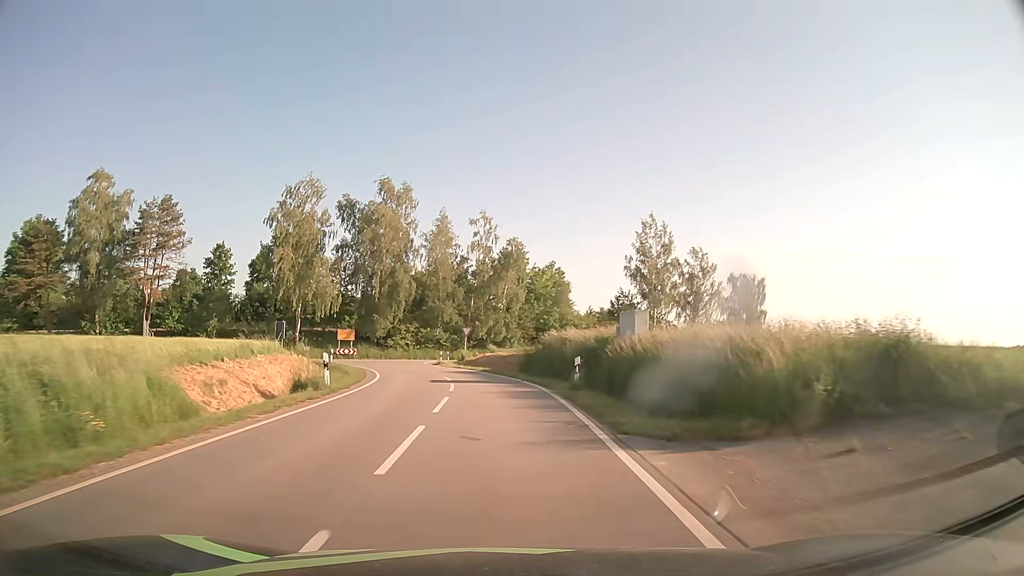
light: Day
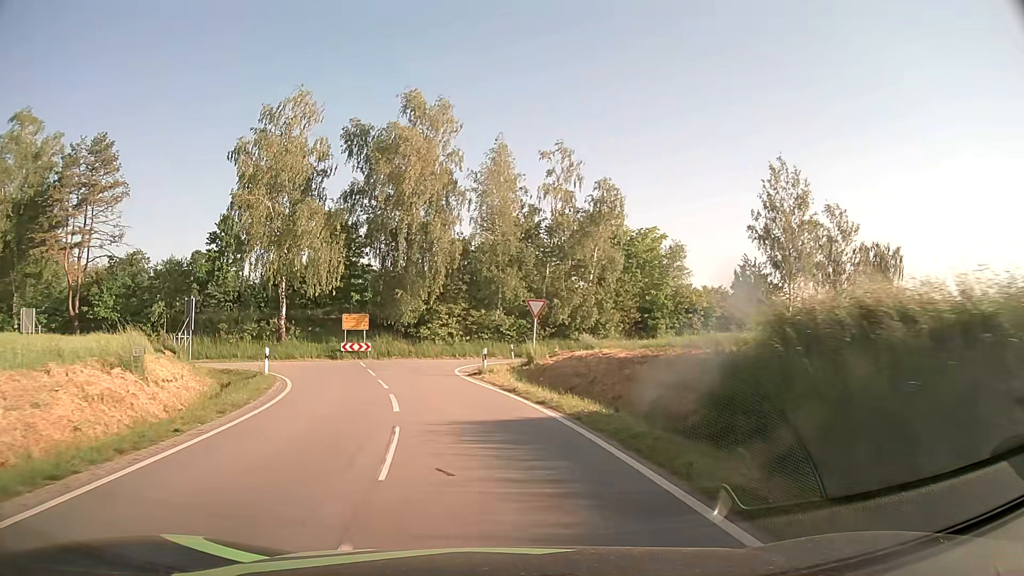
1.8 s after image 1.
(-0.7, +24.1) m; -6°
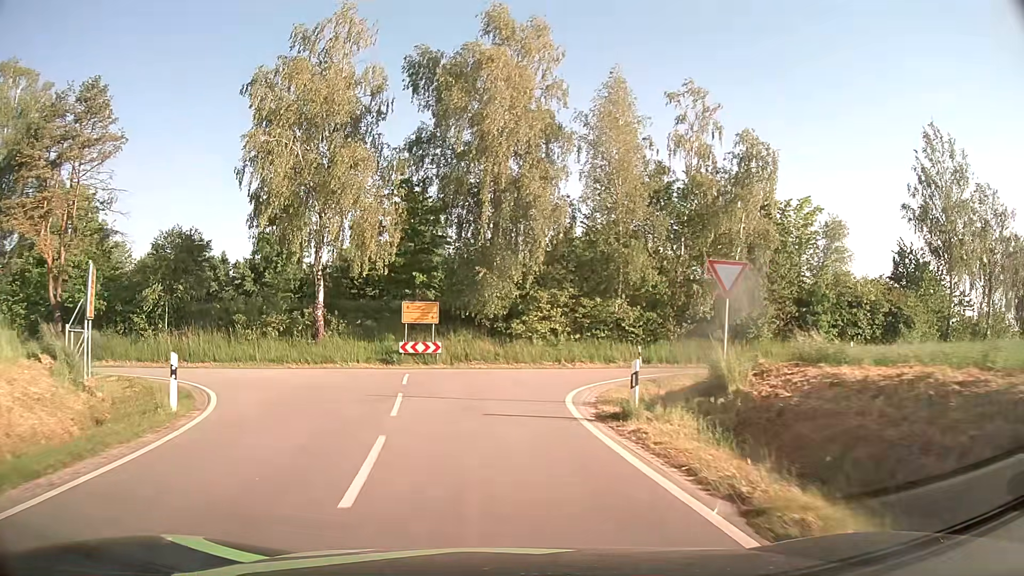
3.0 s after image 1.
(-1.0, +12.9) m; -9°
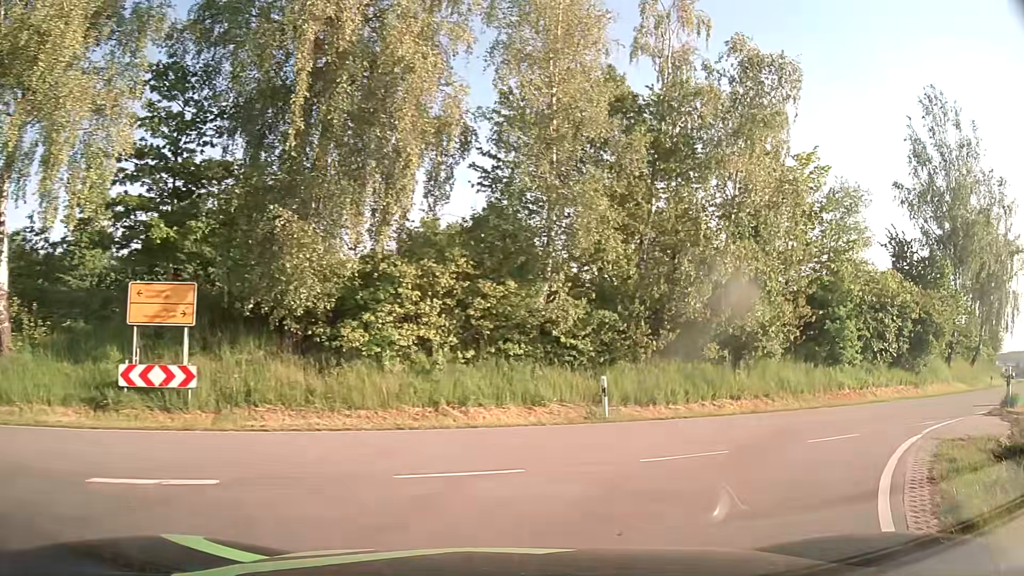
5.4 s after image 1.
(+0.1, +16.7) m; +11°
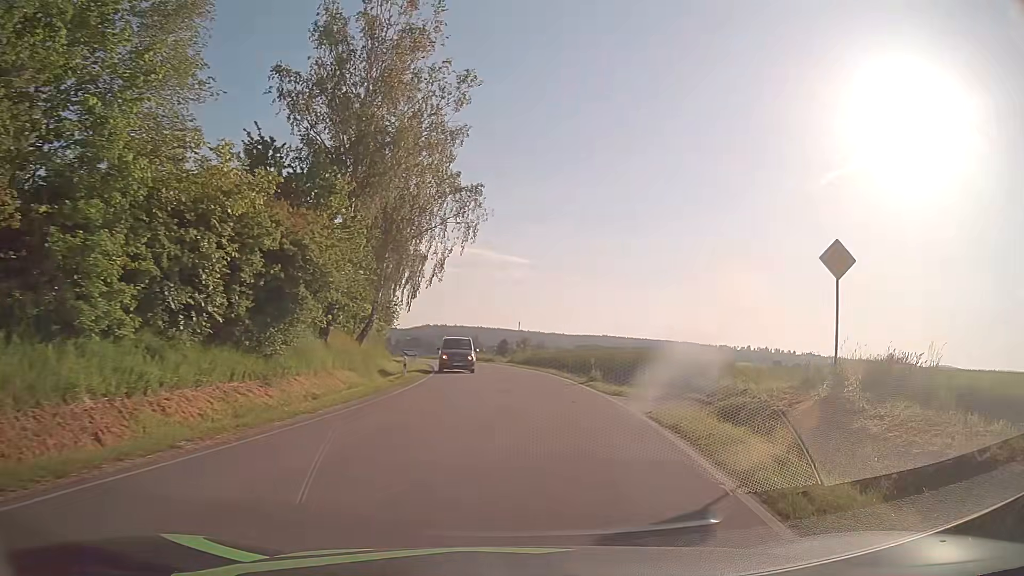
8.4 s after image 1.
(+8.3, +14.9) m; +55°
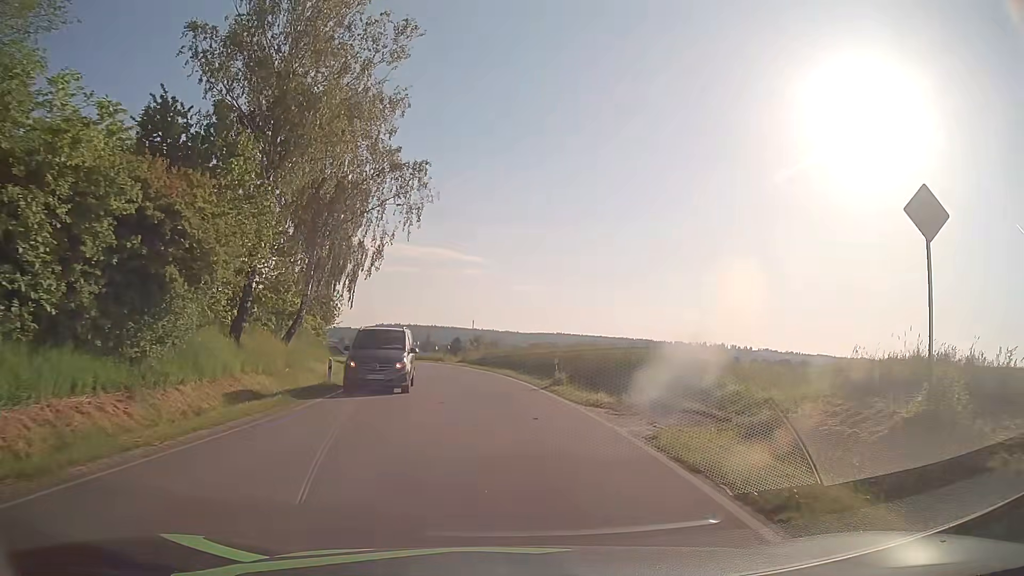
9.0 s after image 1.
(+0.3, +4.9) m; +5°
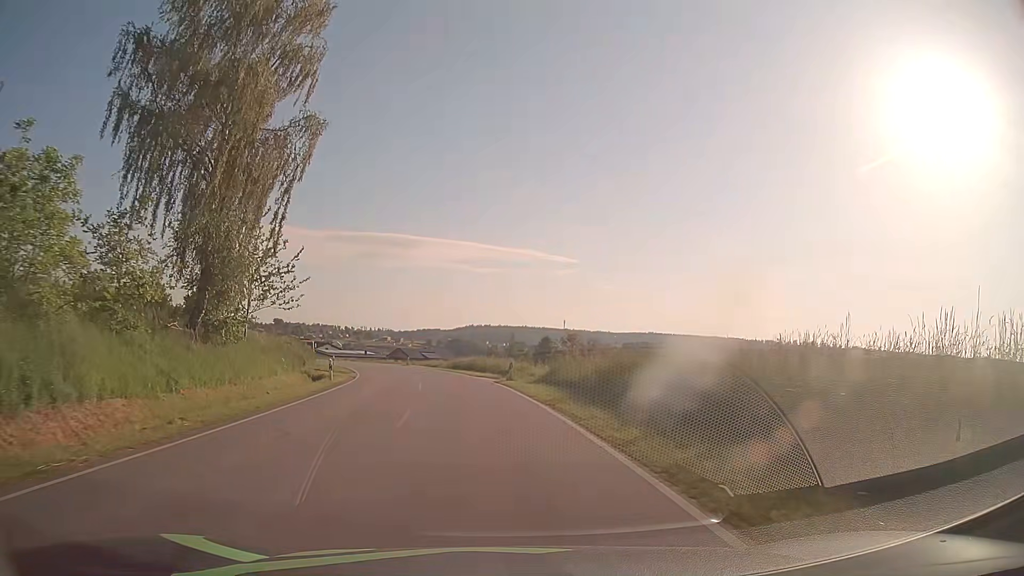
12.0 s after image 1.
(-1.3, +33.2) m; -7°
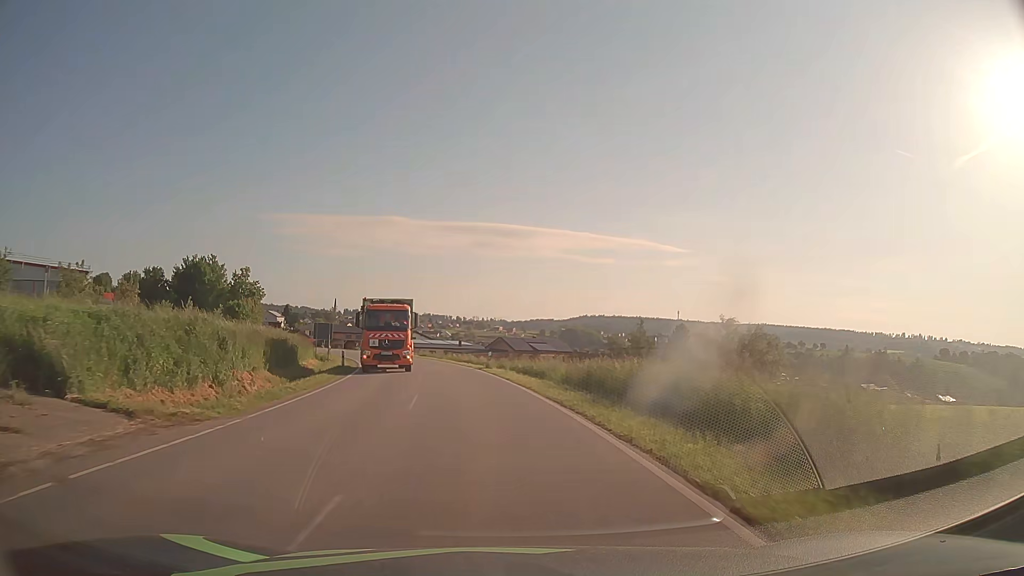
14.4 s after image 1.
(-2.9, +33.8) m; -9°
(0, +10) (-1, +20) (-2, +30) (-4, +40) (-6, +49) (-9, +59) (-12, +69) (-16, +78) (-20, +87) (-25, +96) m
